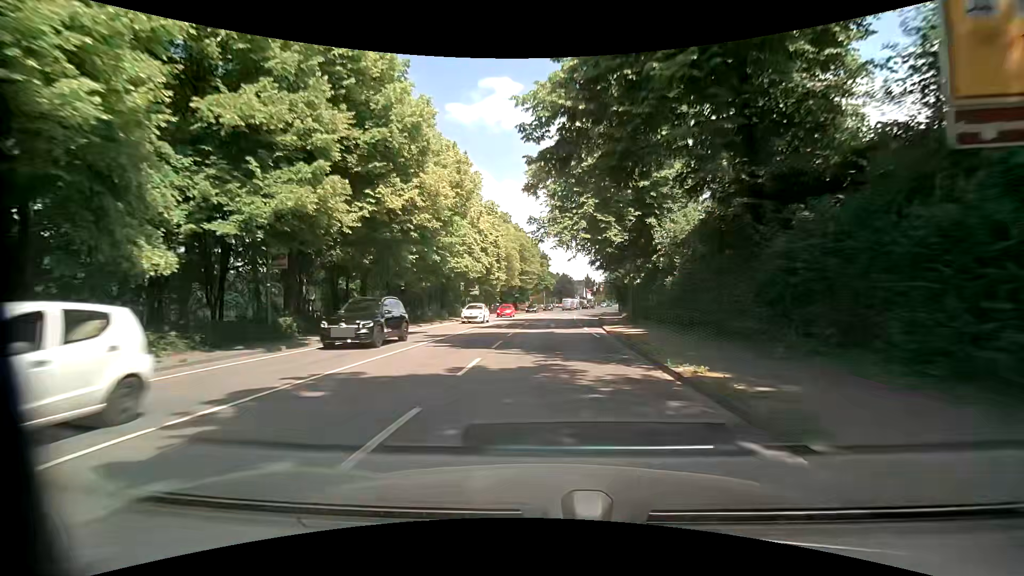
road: primary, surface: asphalt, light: Day
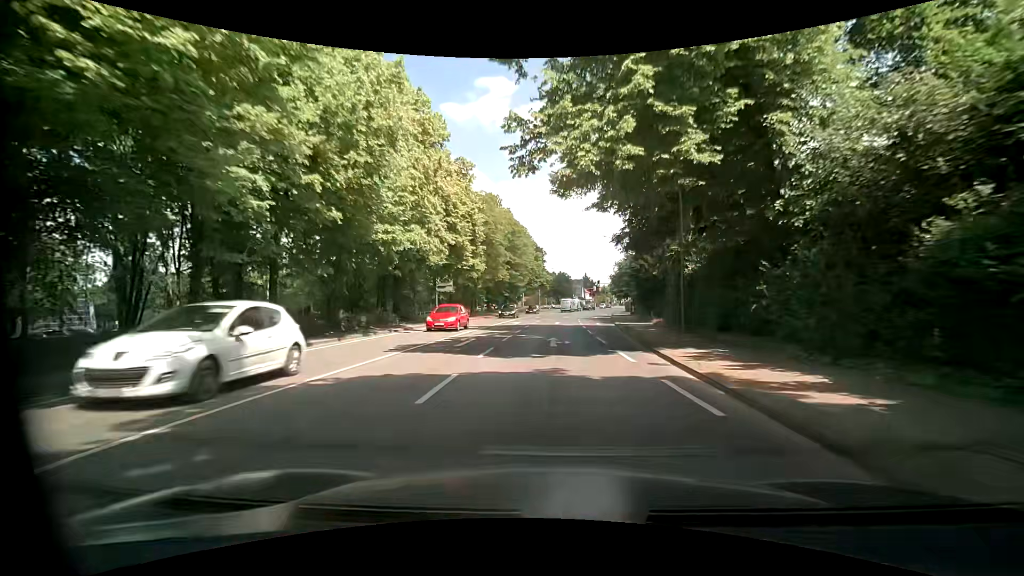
(+0.1, +14.7) m; +1°
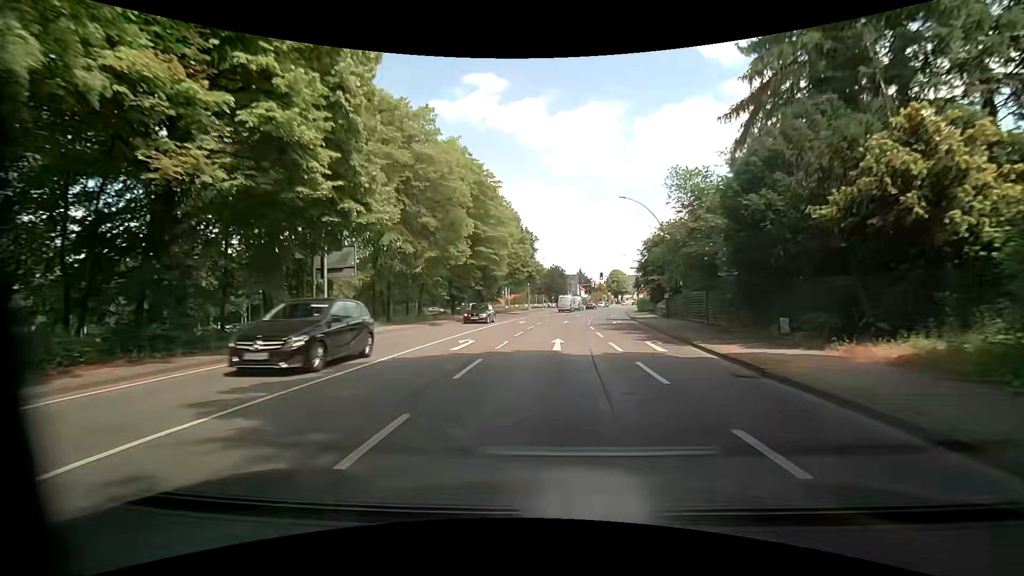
(0.0, +21.7) m; 0°
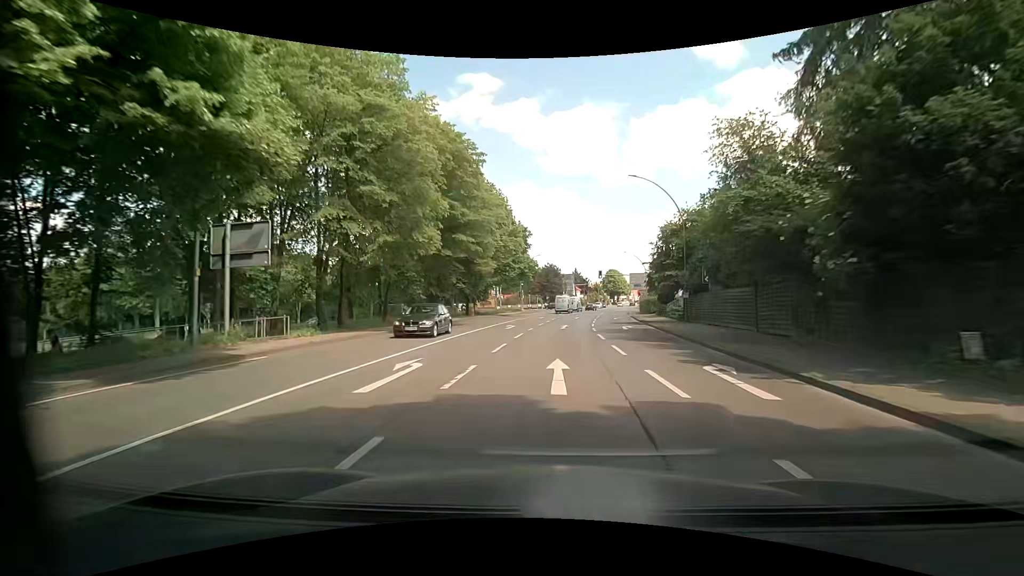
(+0.2, +7.1) m; +2°
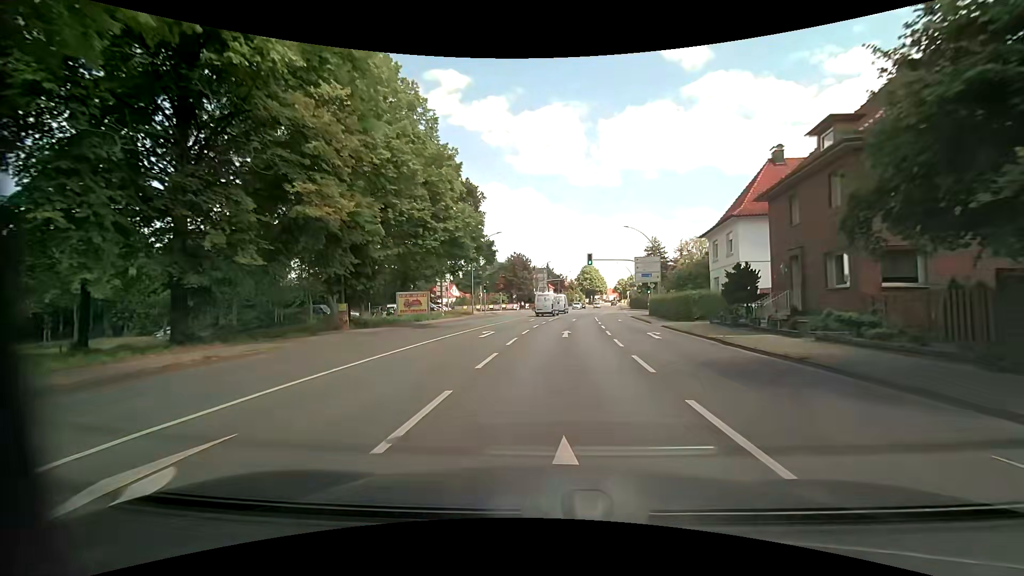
(+0.8, +27.4) m; +4°
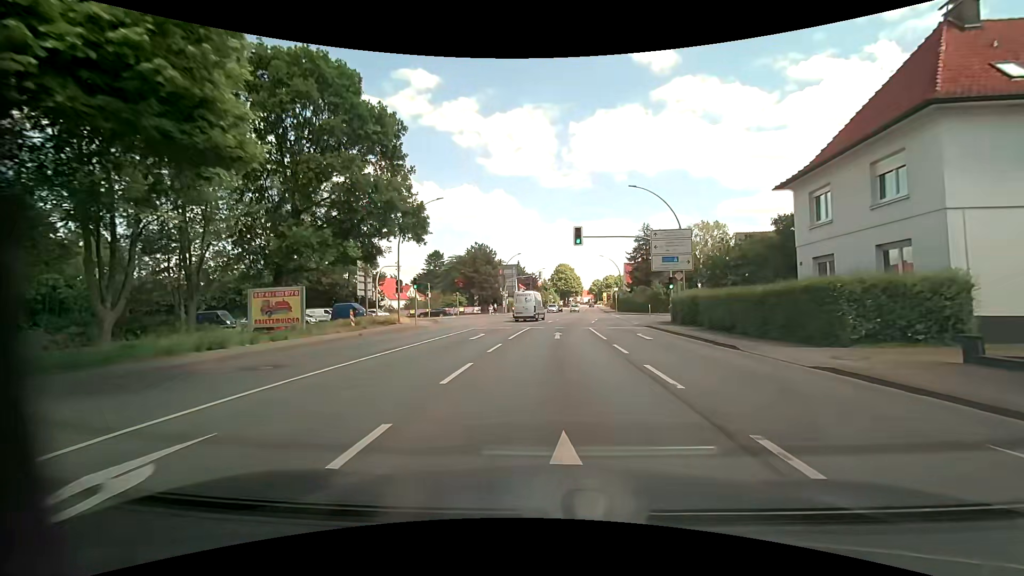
(+0.6, +19.9) m; +3°
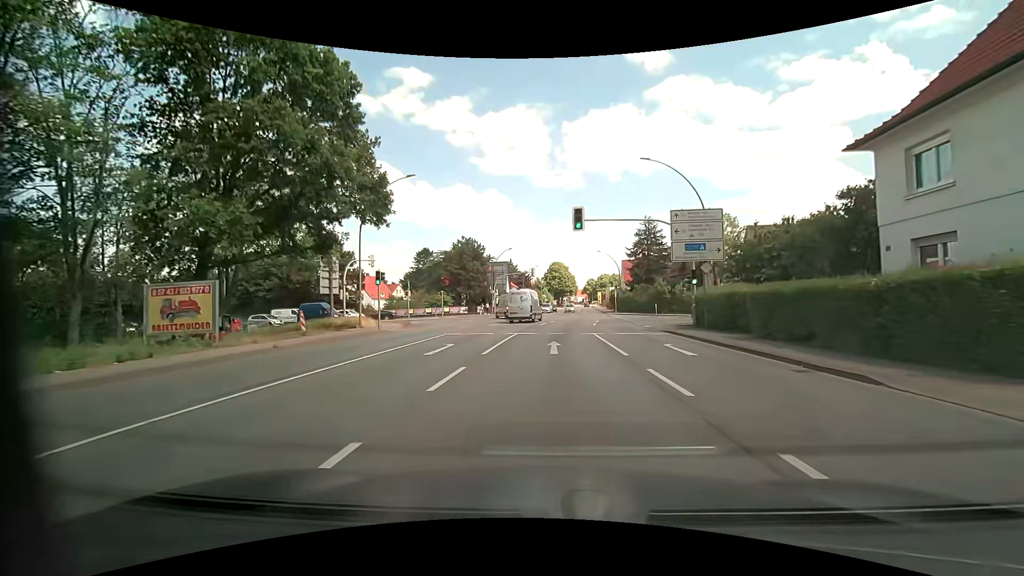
(+0.1, +6.7) m; +1°
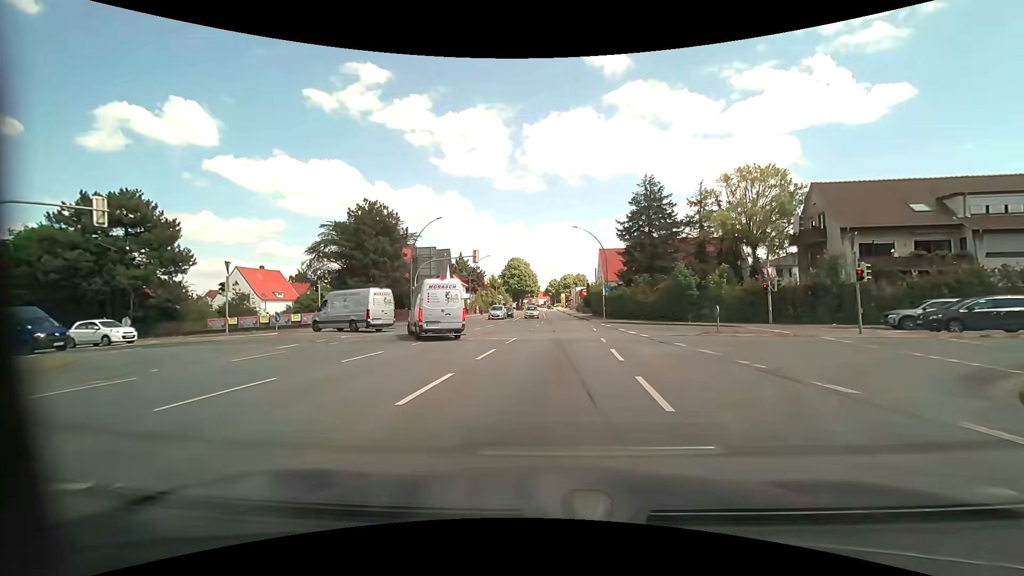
(+1.0, +27.2) m; +4°
(0, +10) (+1, +20) (+1, +30) (+2, +40) (+2, +50) (+2, +60) (+2, +70) (+2, +80) (+2, +90) (+2, +100) m
